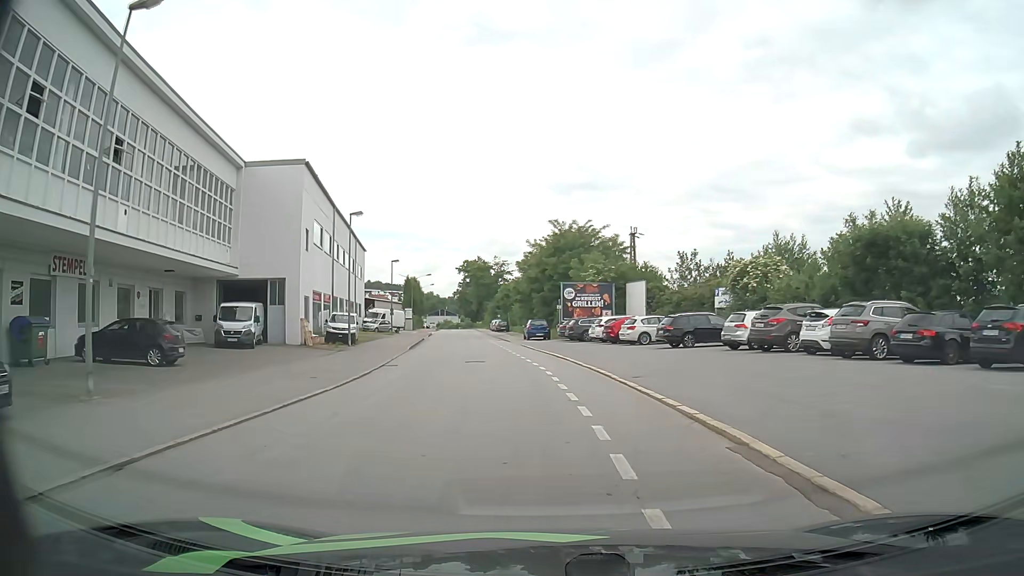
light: Day
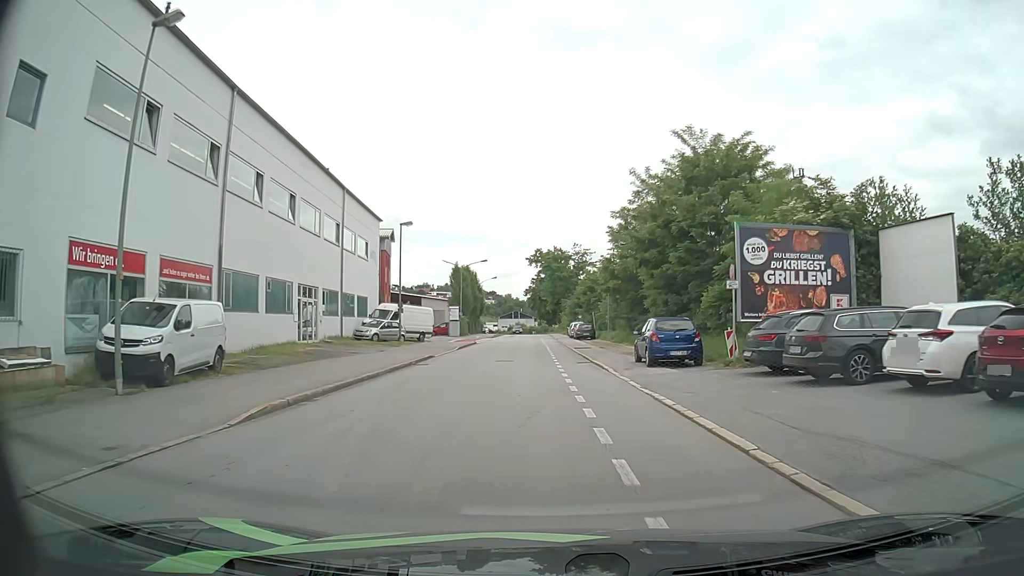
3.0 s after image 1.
(-1.8, +28.4) m; -7°
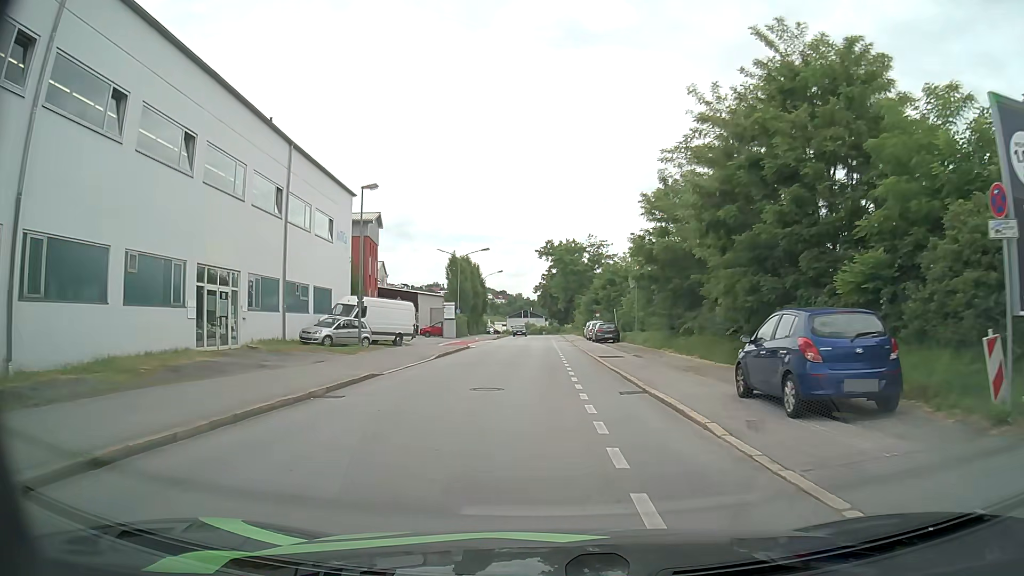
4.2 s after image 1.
(-0.2, +11.6) m; -1°
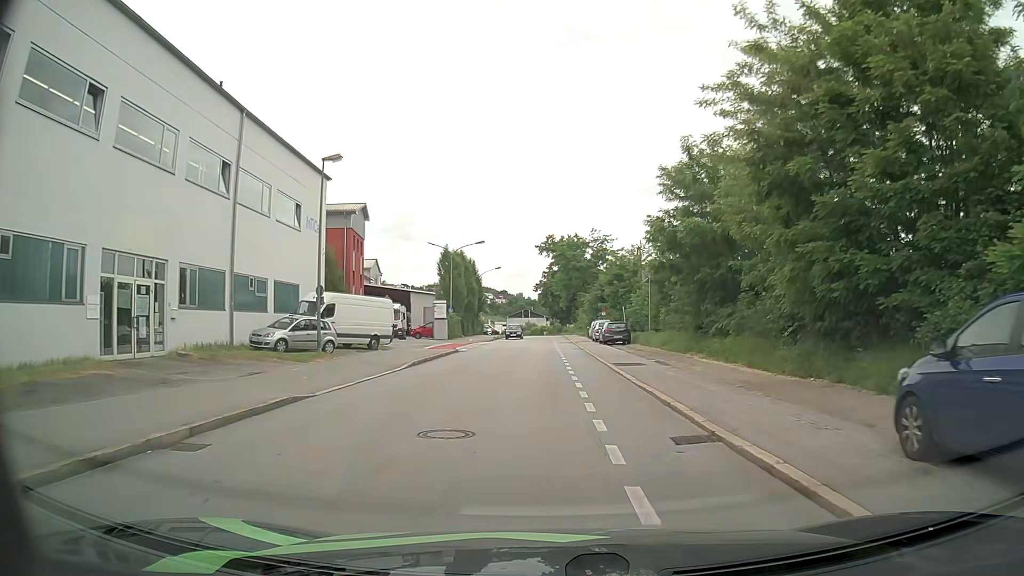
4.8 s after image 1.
(0.0, +5.9) m; 0°
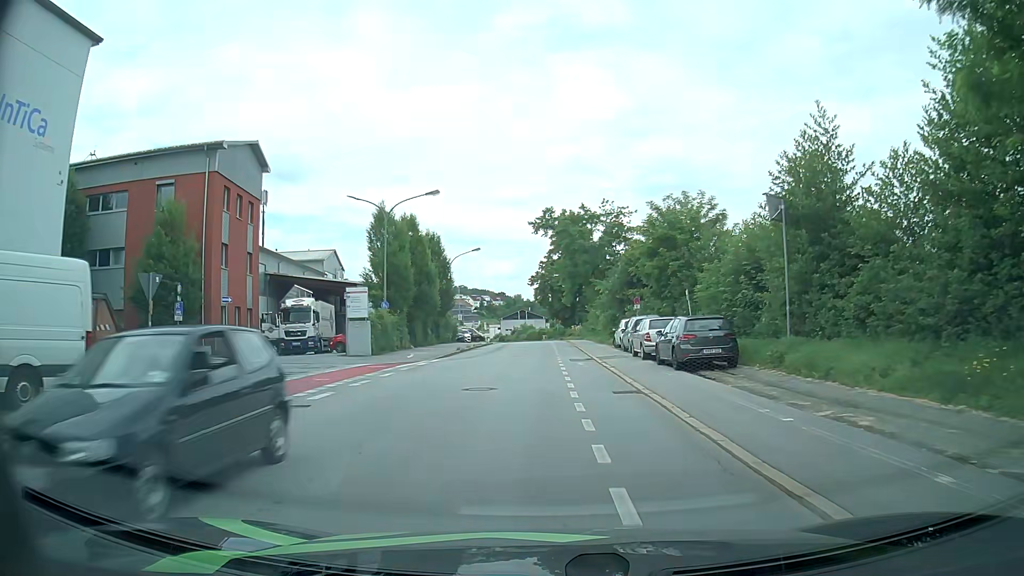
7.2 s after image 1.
(0.0, +24.6) m; 0°
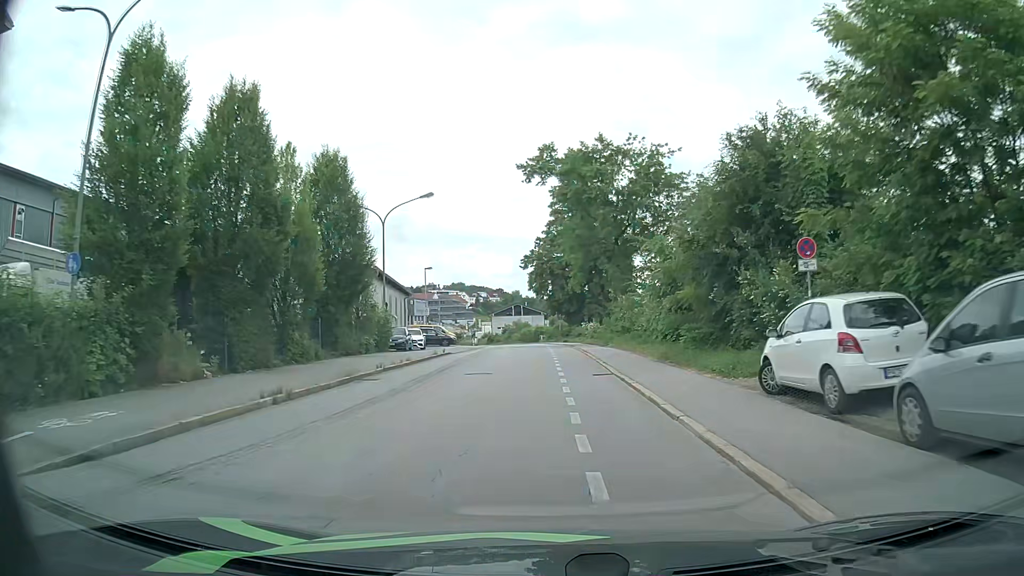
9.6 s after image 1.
(+0.1, +26.0) m; 0°
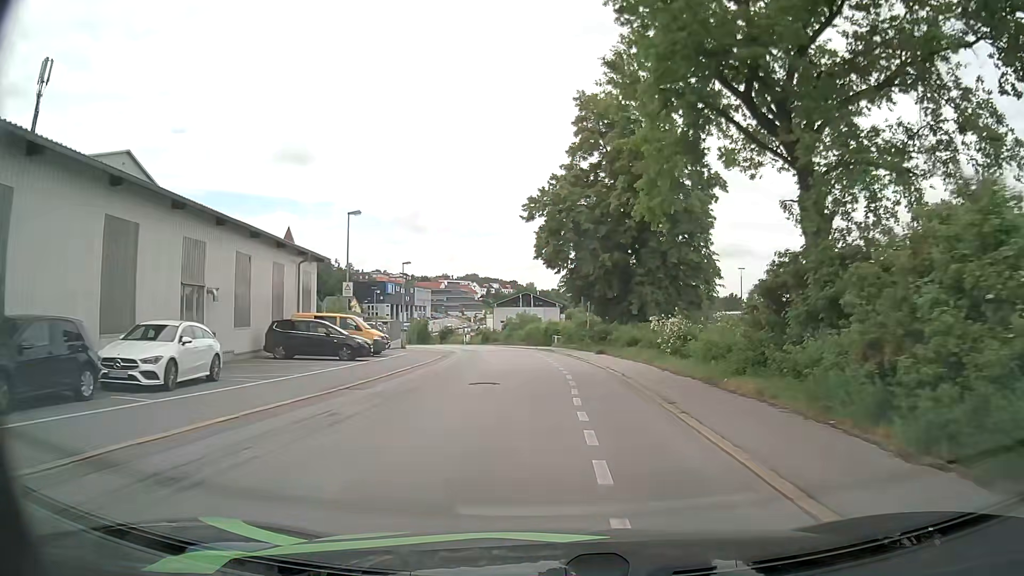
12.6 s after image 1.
(-0.3, +32.0) m; -1°
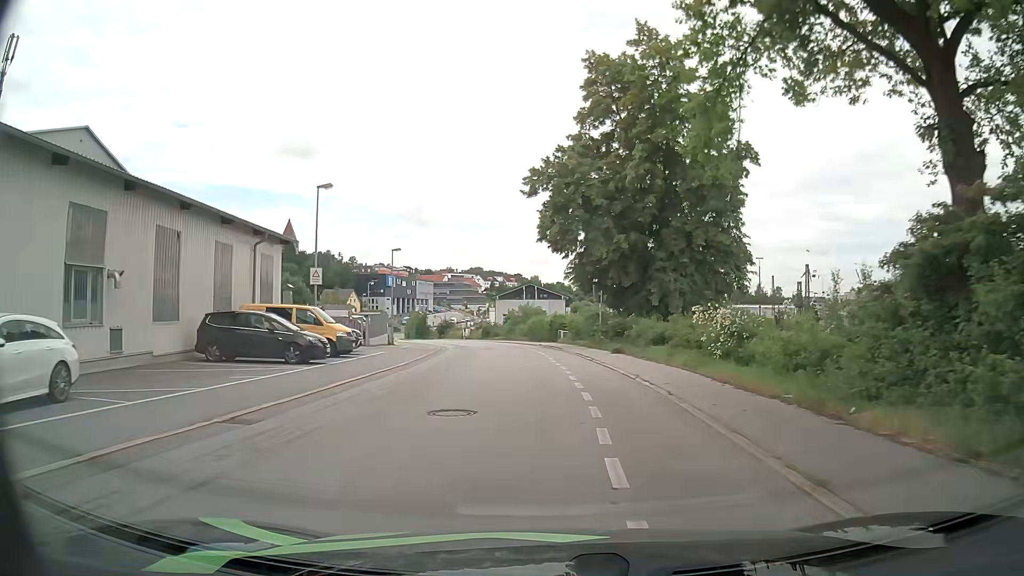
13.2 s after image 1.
(0.0, +6.3) m; -1°
(0, +10) (0, +20) (-1, +30) (-2, +40) (-3, +50) (-5, +60) (-7, +69) (-10, +79) (-14, +88) (-17, +98) m
